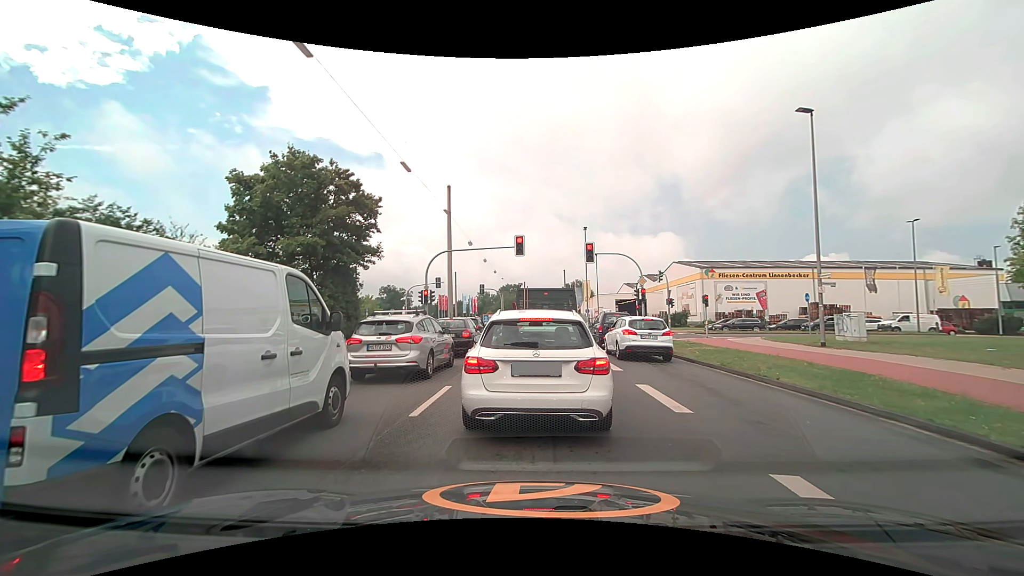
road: secondary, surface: asphalt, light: Day
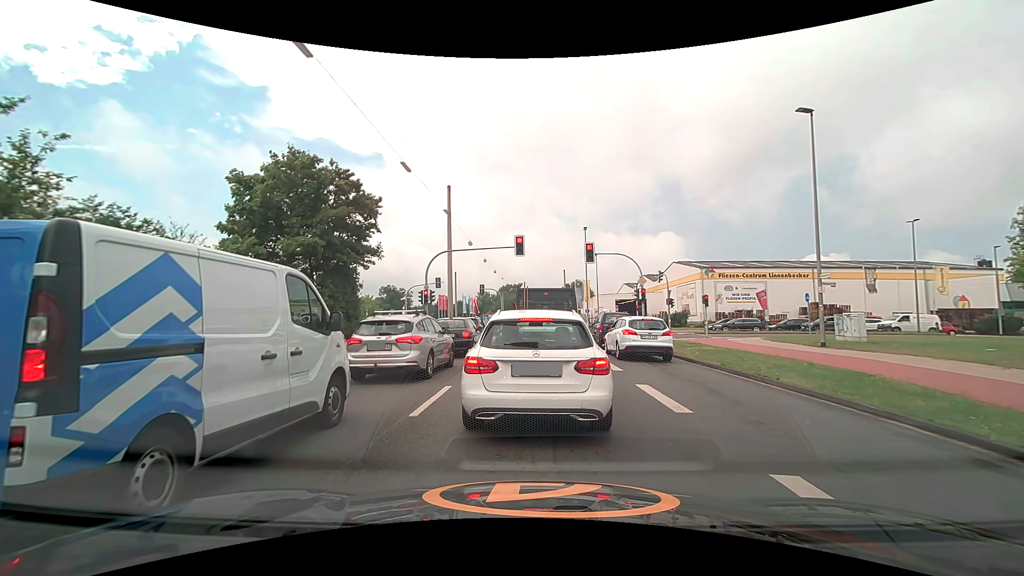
(0.0, 0.0) m; 0°
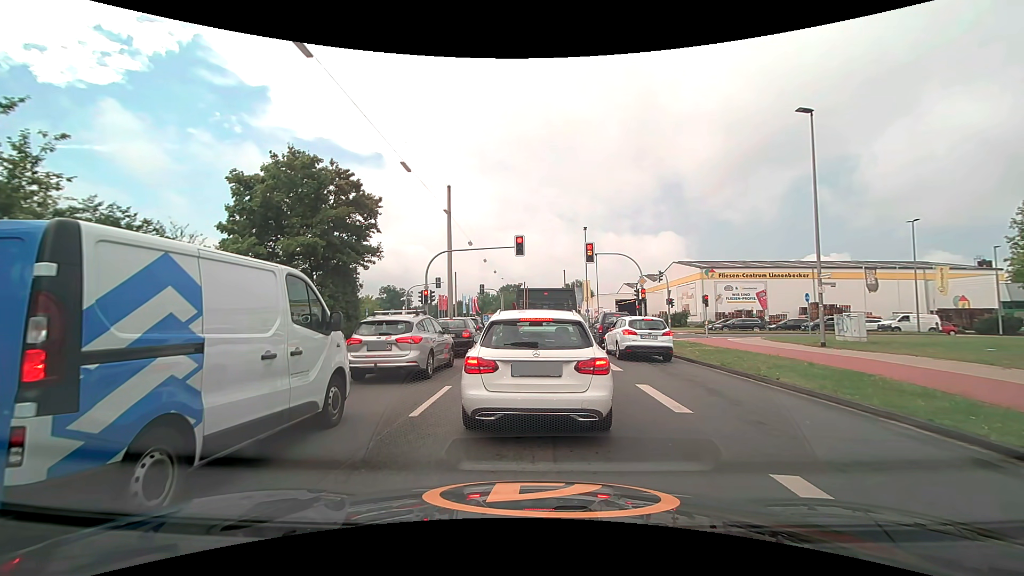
(0.0, 0.0) m; 0°
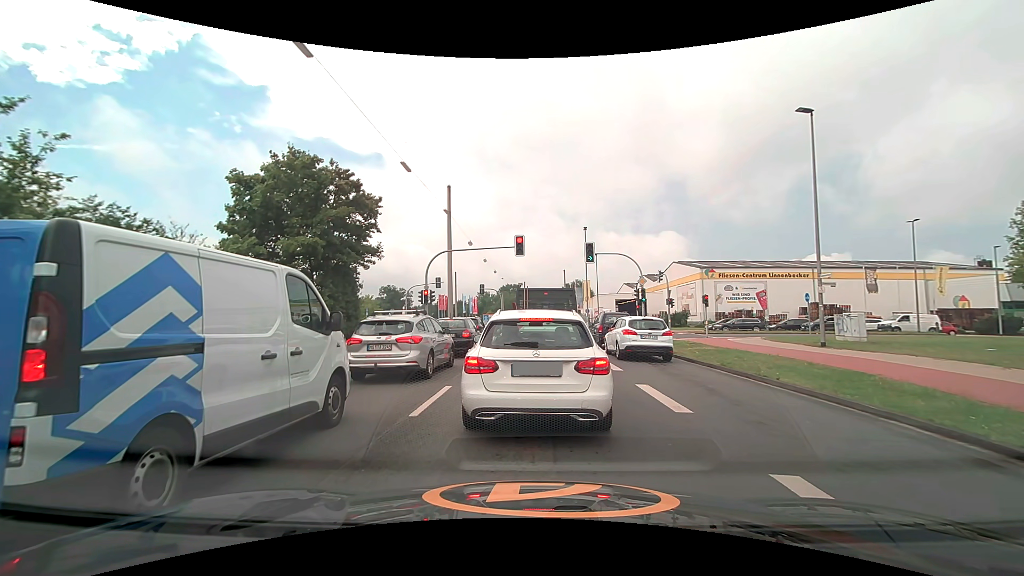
(0.0, 0.0) m; 0°
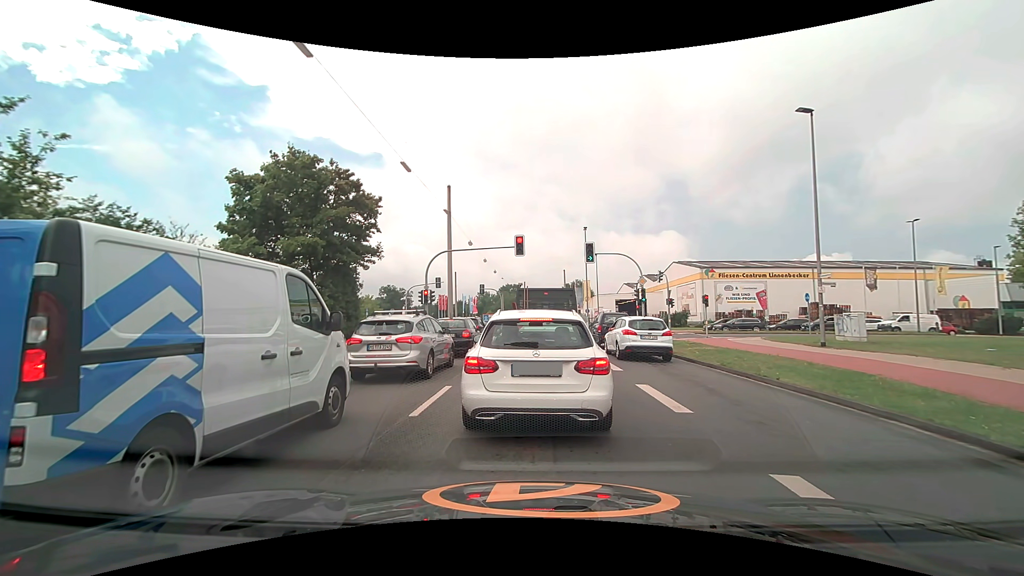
(0.0, 0.0) m; 0°
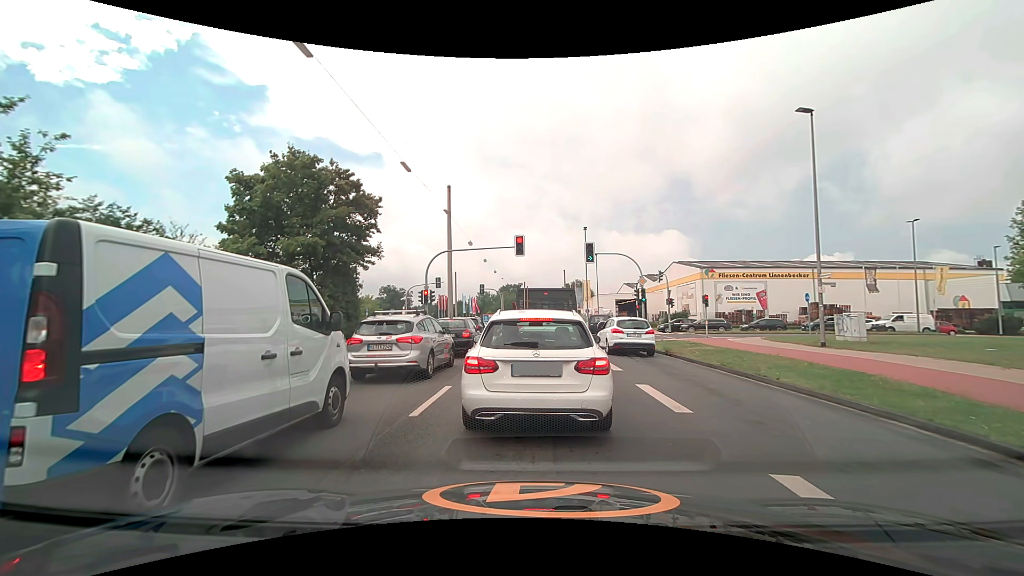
(0.0, 0.0) m; 0°
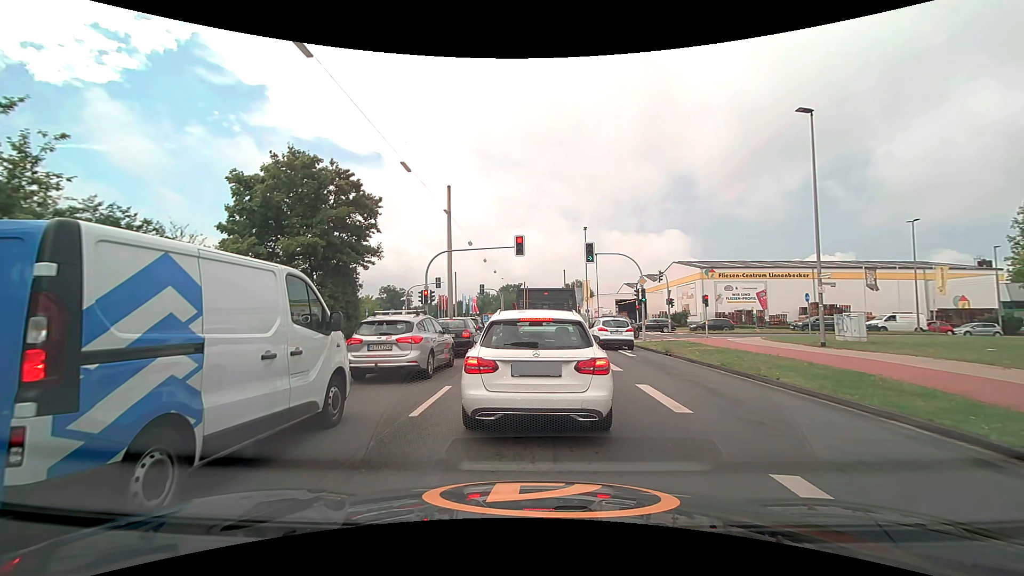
(0.0, 0.0) m; 0°
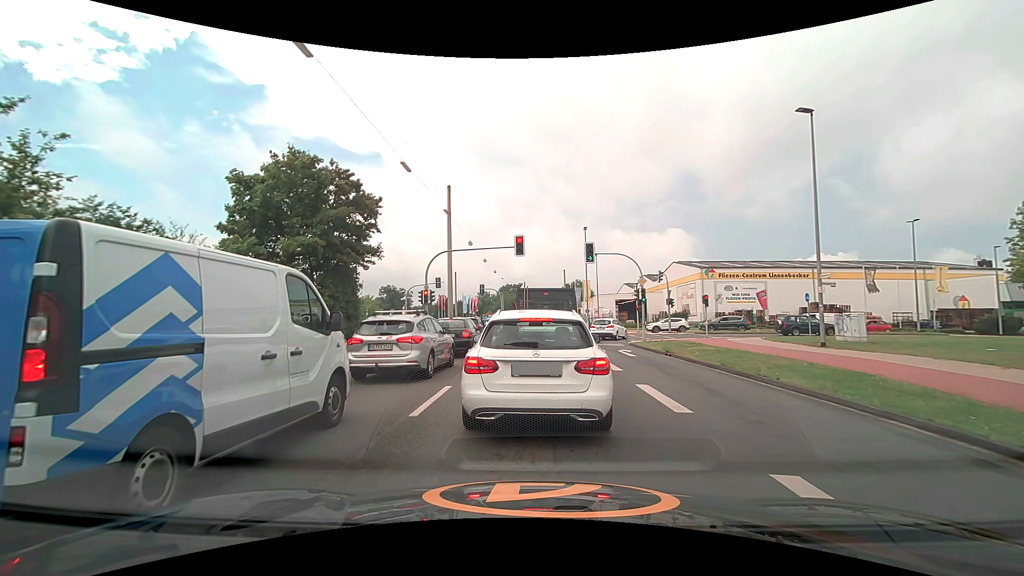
(0.0, 0.0) m; 0°
(0, +10) (+1, +20) (+1, +30) (+1, +40) (+2, +50) (+2, +60) (+3, +70) (+3, +80) (+4, +90) (+5, +100) m
